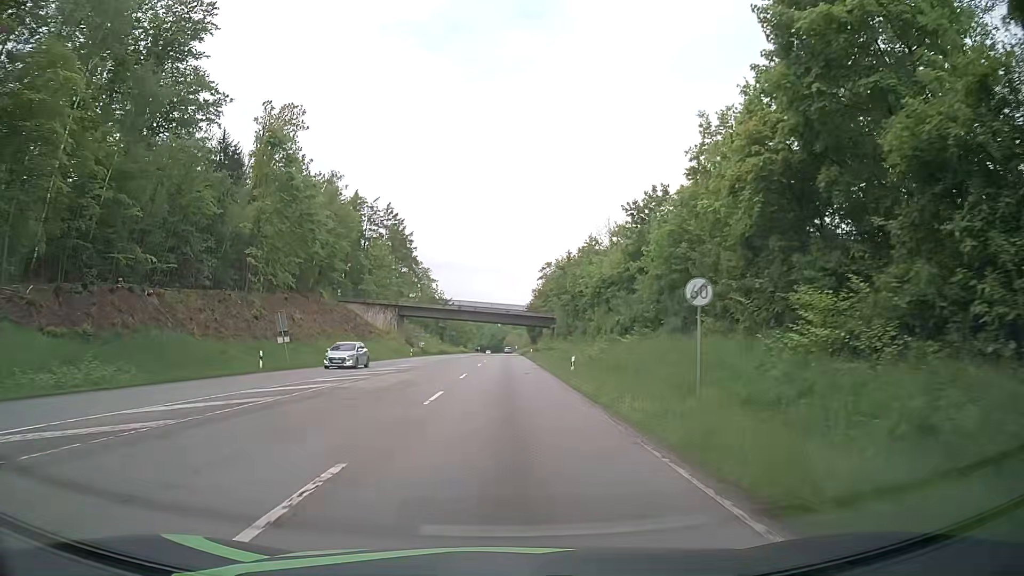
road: secondary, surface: asphalt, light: Day
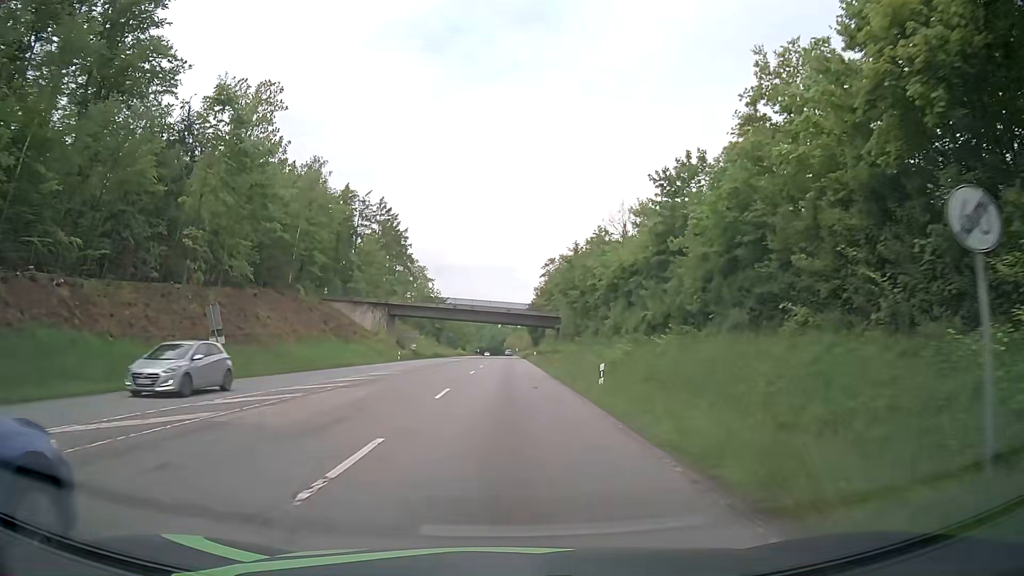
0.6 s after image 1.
(0.0, +9.4) m; 0°
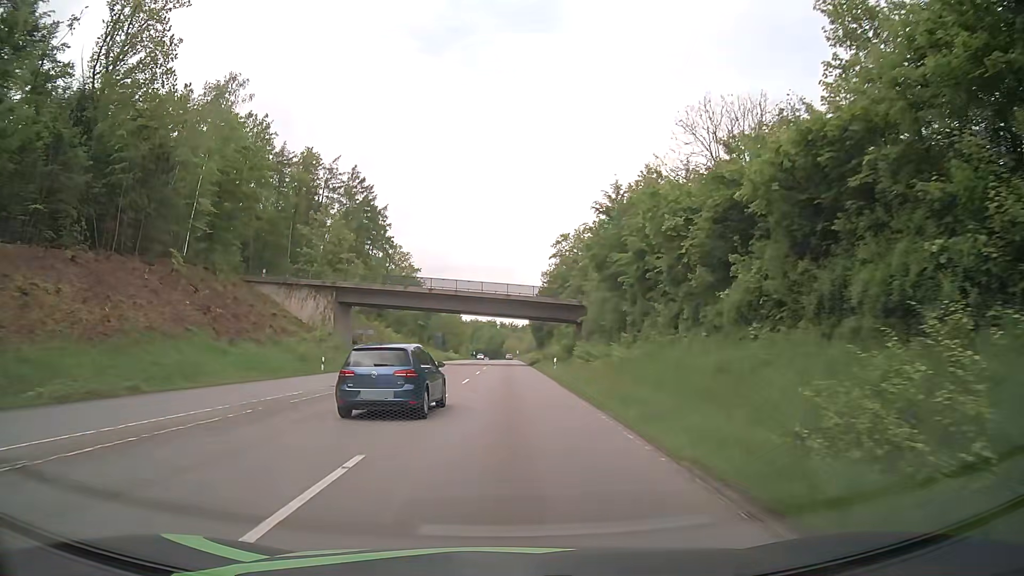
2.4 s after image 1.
(+0.1, +29.7) m; 0°
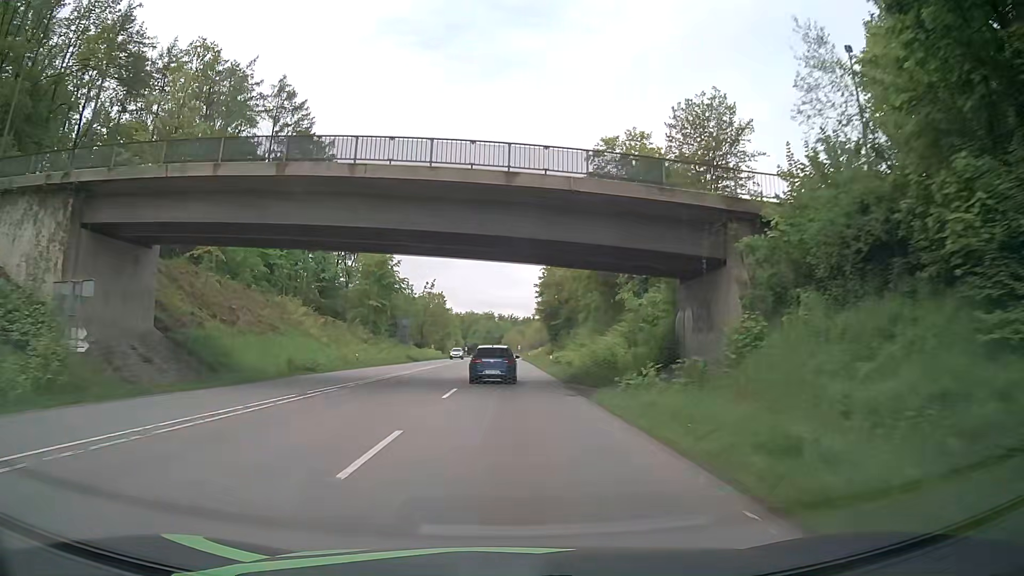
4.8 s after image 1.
(-0.1, +44.3) m; 0°
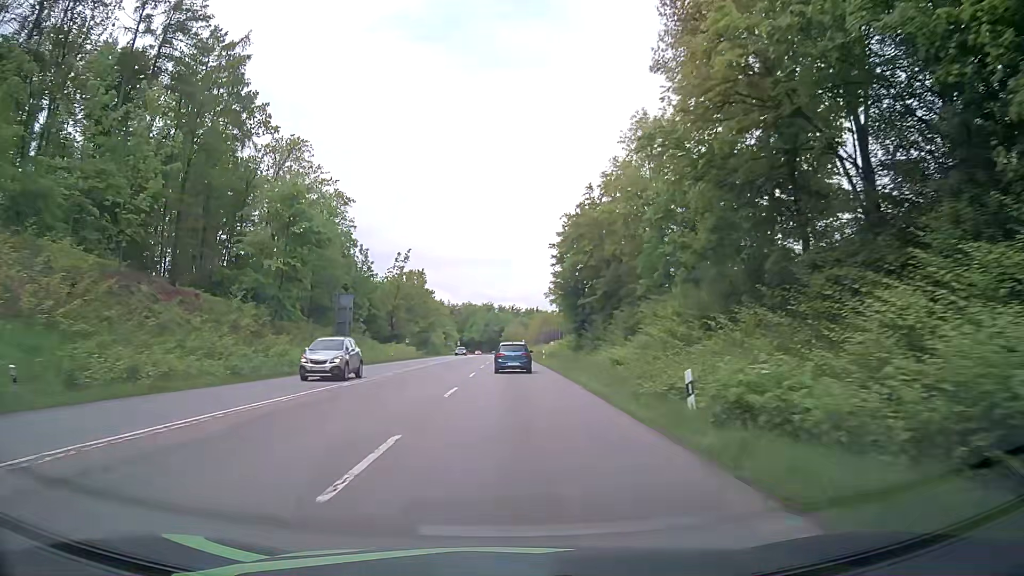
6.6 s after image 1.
(+0.1, +36.0) m; -1°
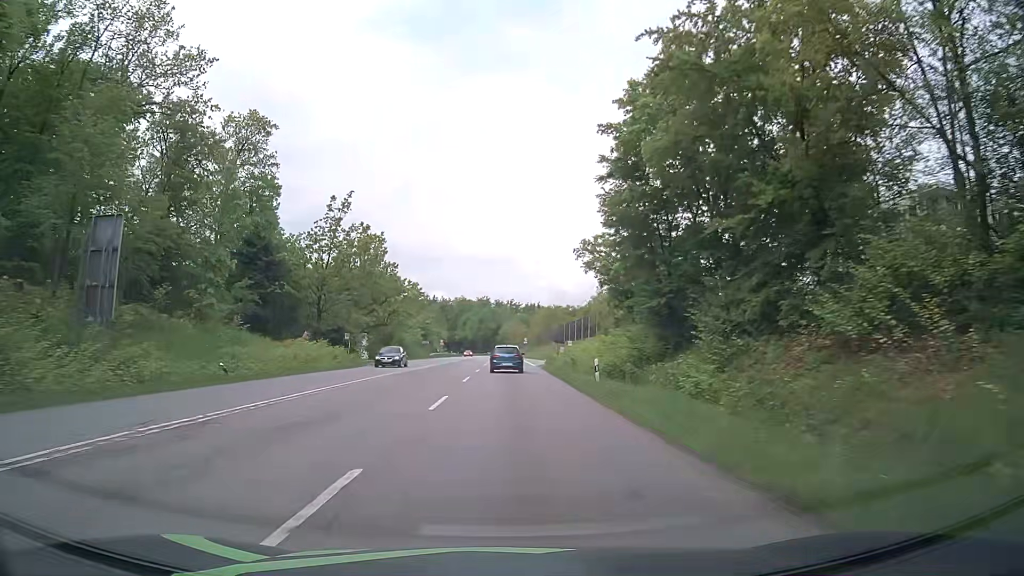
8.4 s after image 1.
(+0.3, +37.3) m; +1°
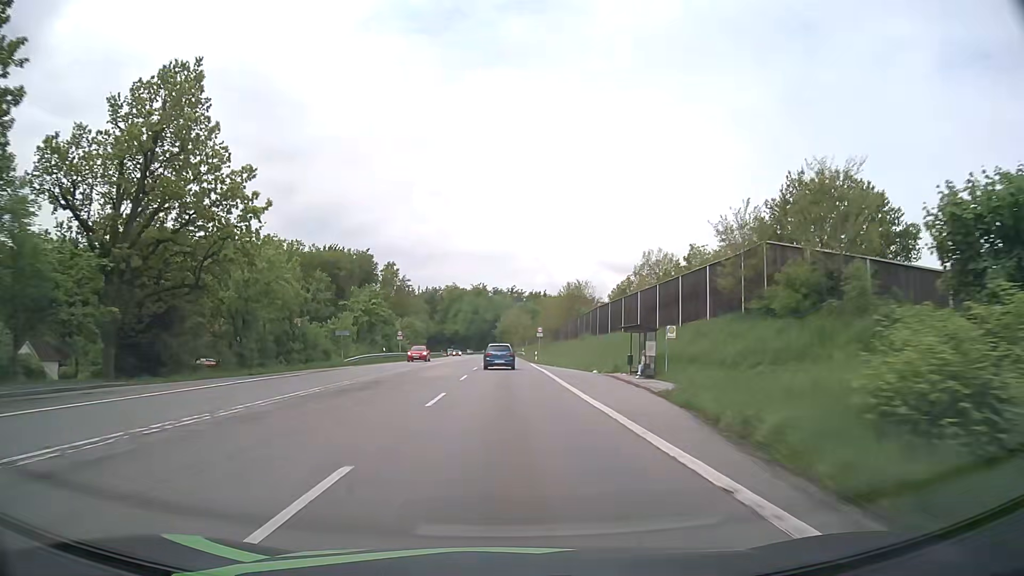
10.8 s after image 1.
(+0.2, +50.5) m; 0°
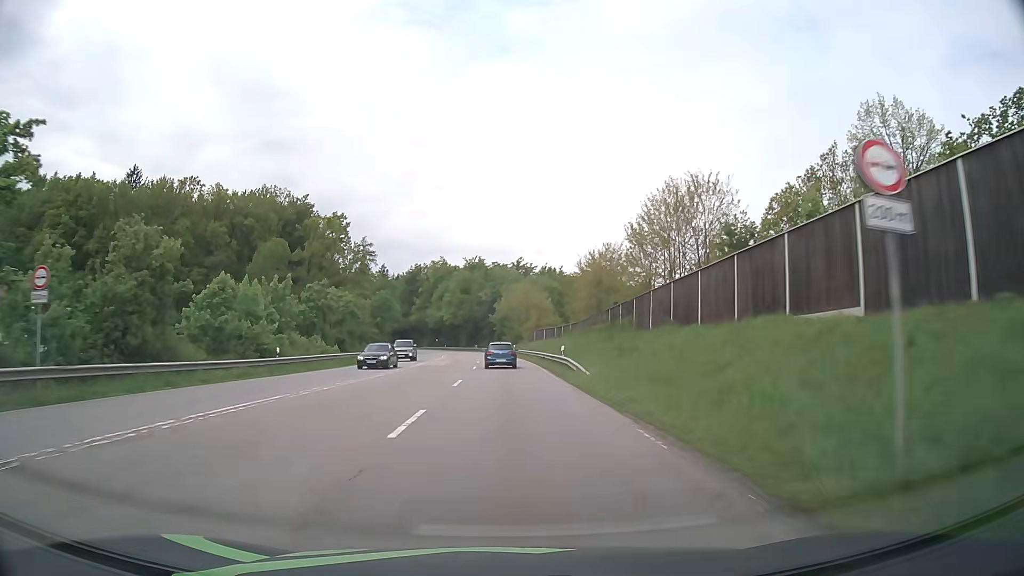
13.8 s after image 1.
(-0.2, +63.0) m; 0°
(0, +10) (0, +20) (0, +30) (0, +40) (0, +50) (-1, +60) (-1, +70) (-2, +80) (-3, +90) (-4, +100) m
